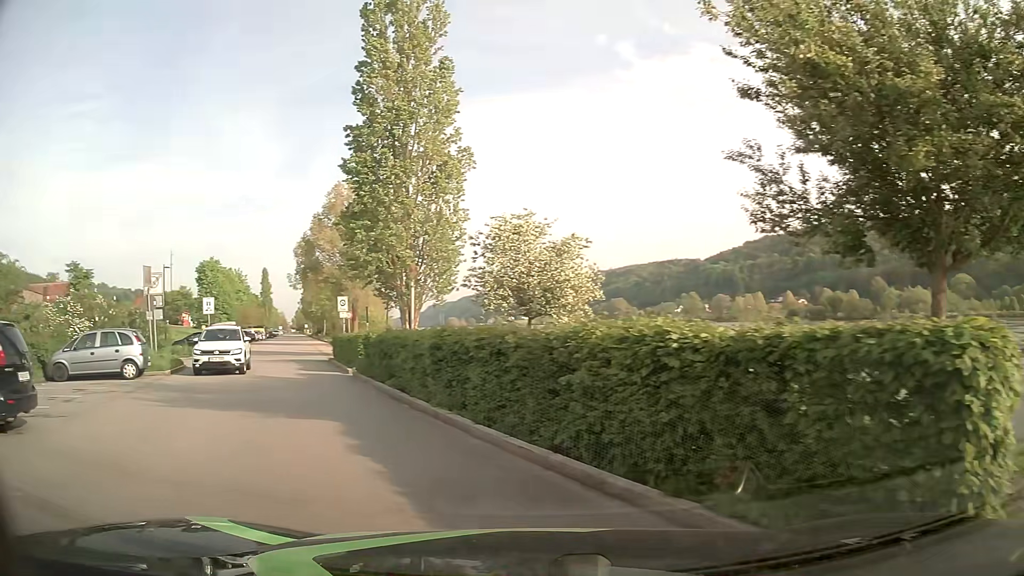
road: residential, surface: asphalt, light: Day
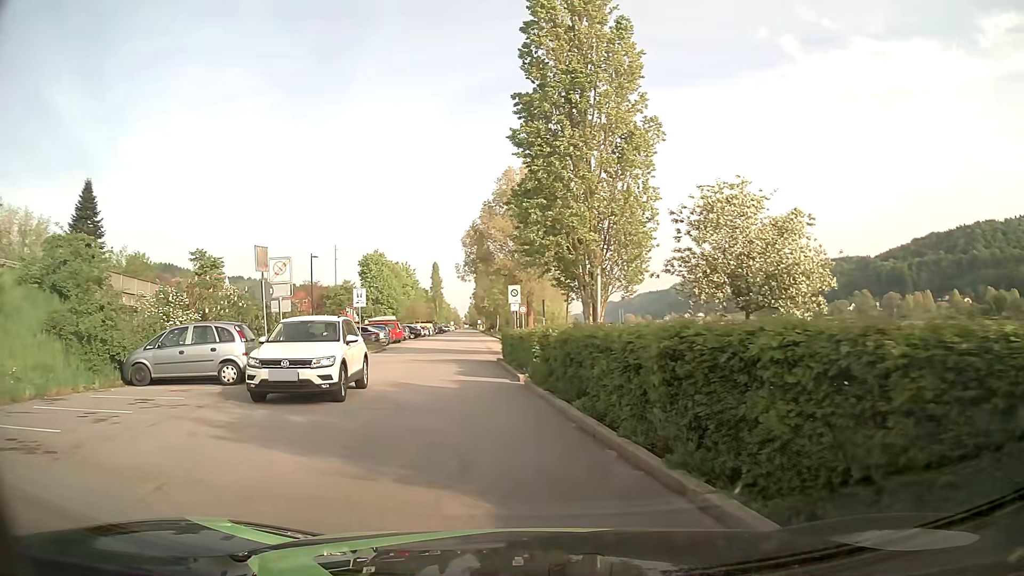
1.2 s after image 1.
(-0.8, +4.9) m; -15°
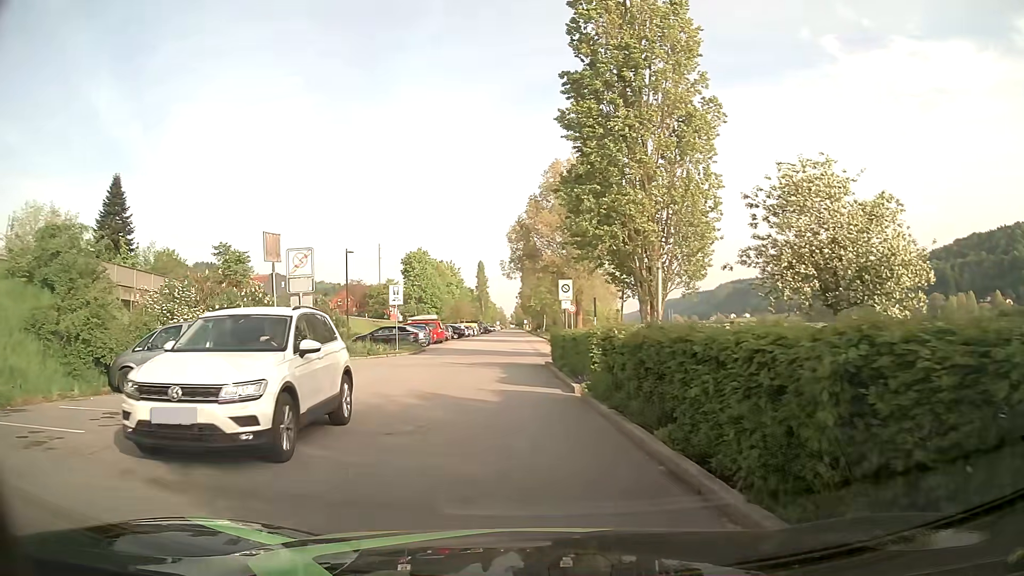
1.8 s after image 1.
(-0.1, +2.8) m; -5°
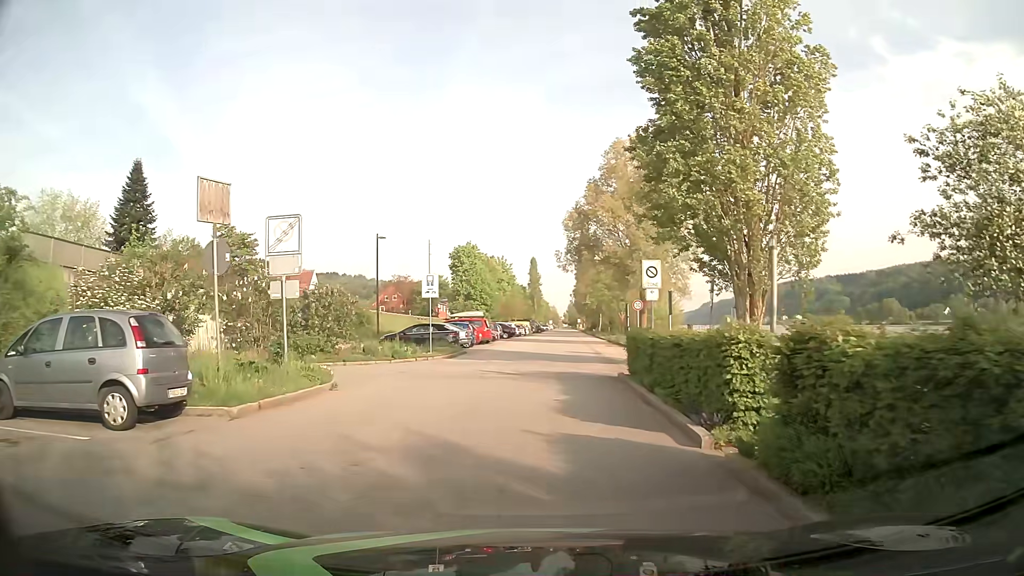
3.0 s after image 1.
(-0.2, +6.3) m; -3°
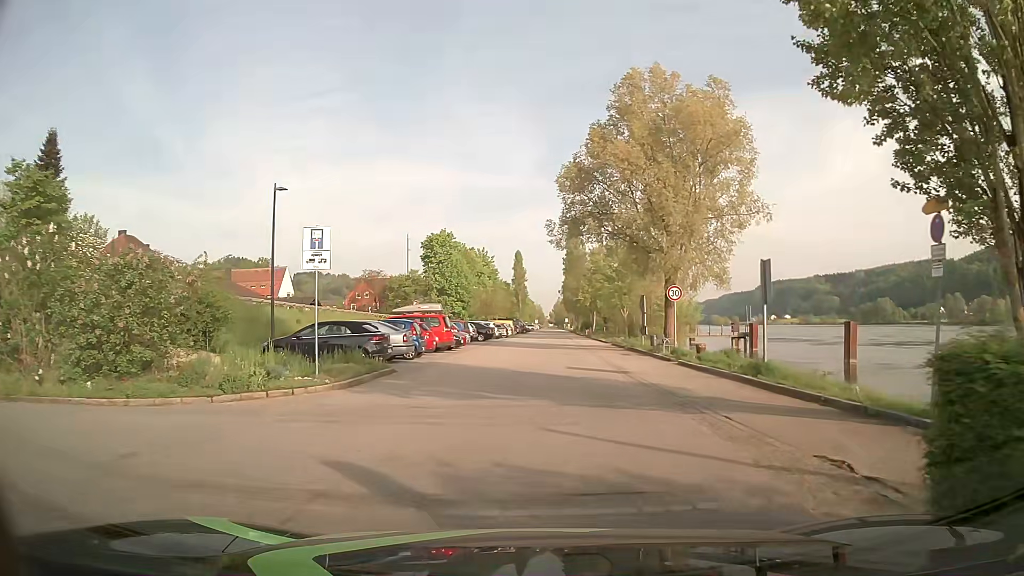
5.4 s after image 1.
(0.0, +14.3) m; +1°
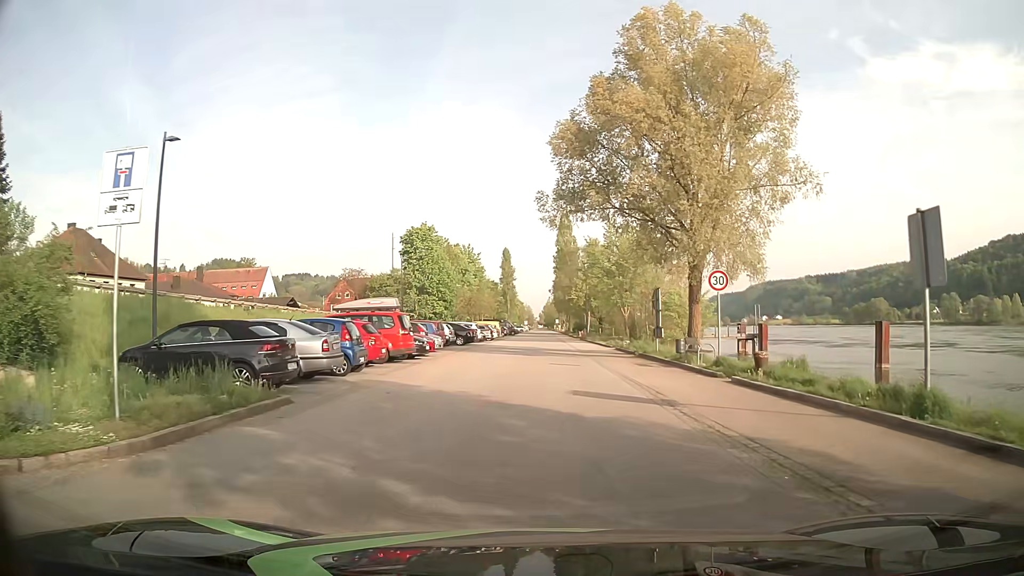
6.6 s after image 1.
(0.0, +7.7) m; 0°
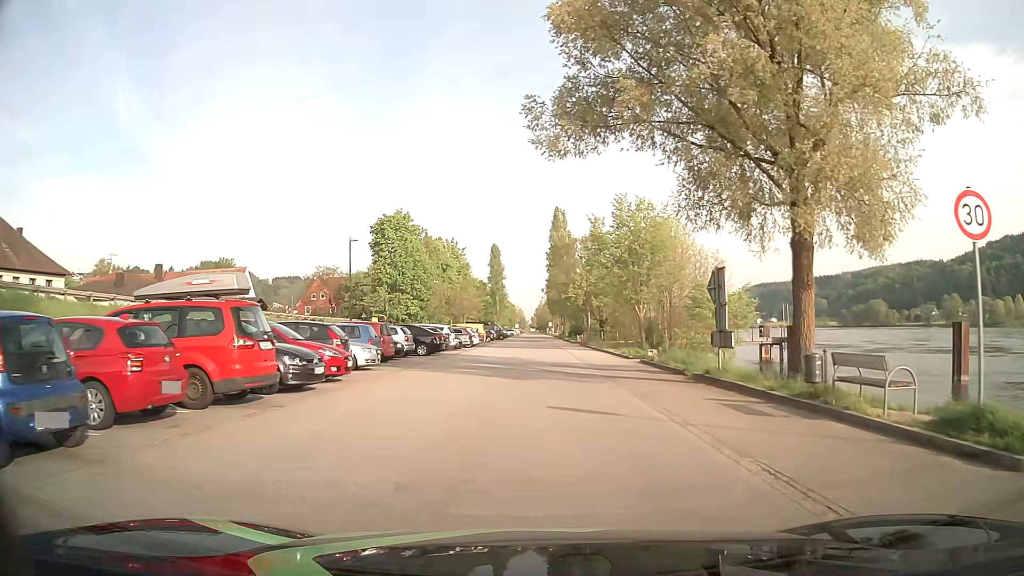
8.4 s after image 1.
(+0.1, +12.1) m; +1°
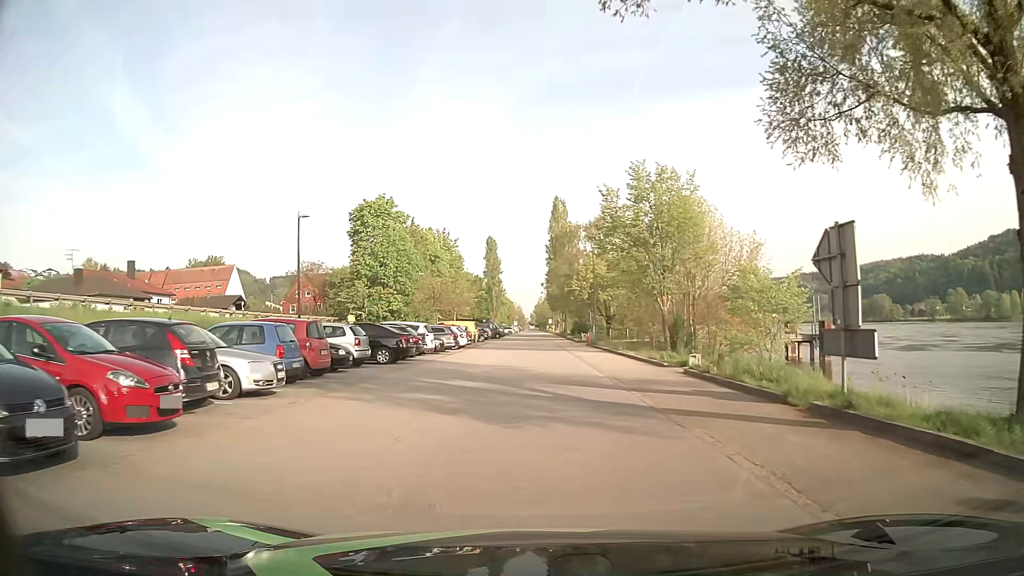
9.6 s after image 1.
(0.0, +8.4) m; 0°
(0, +10) (0, +20) (0, +30) (0, +40) (0, +50) (0, +60) (0, +70) (0, +80) (0, +90) (0, +100) m
